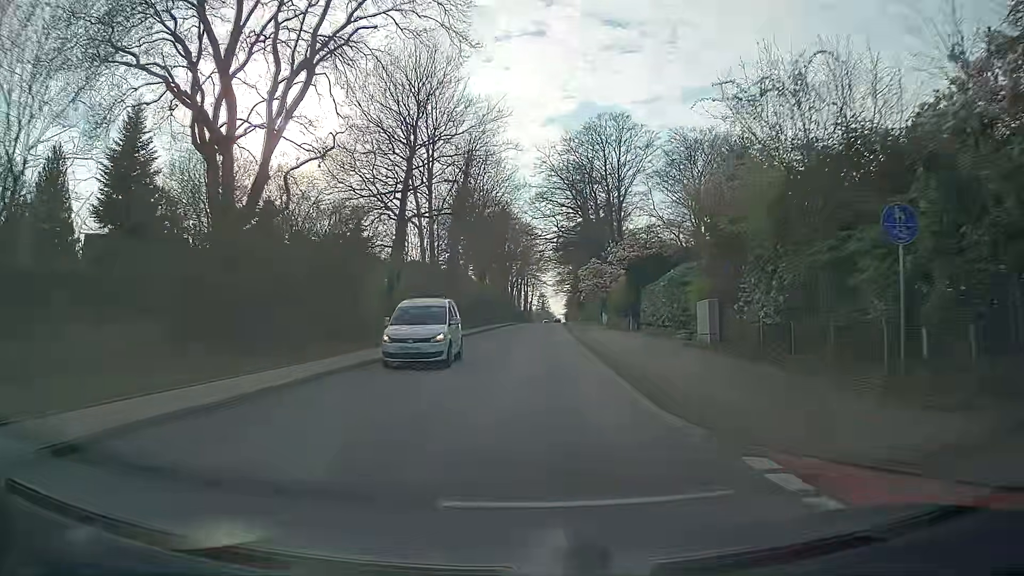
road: secondary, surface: asphalt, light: Day
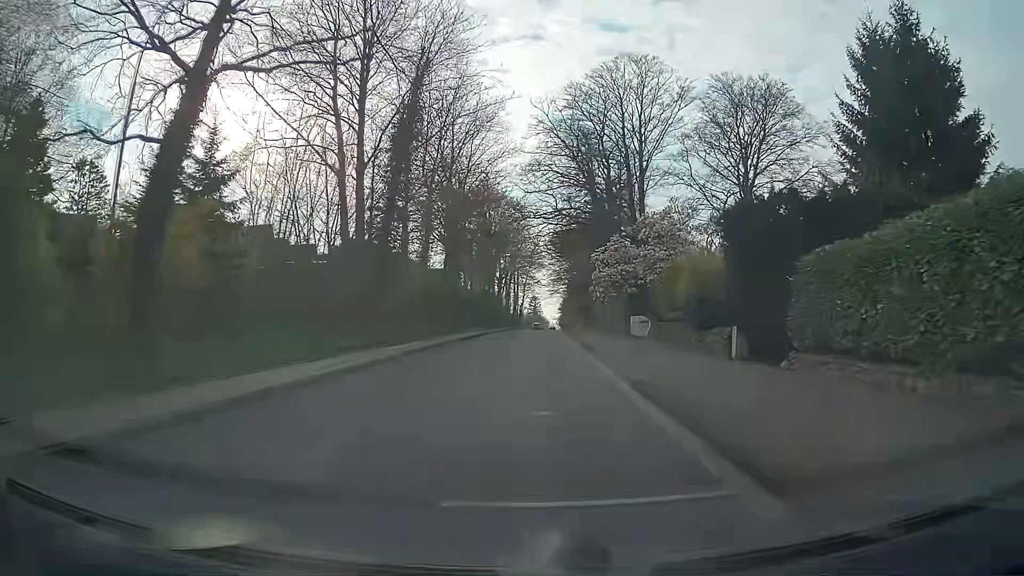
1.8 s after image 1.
(0.0, +22.6) m; 0°
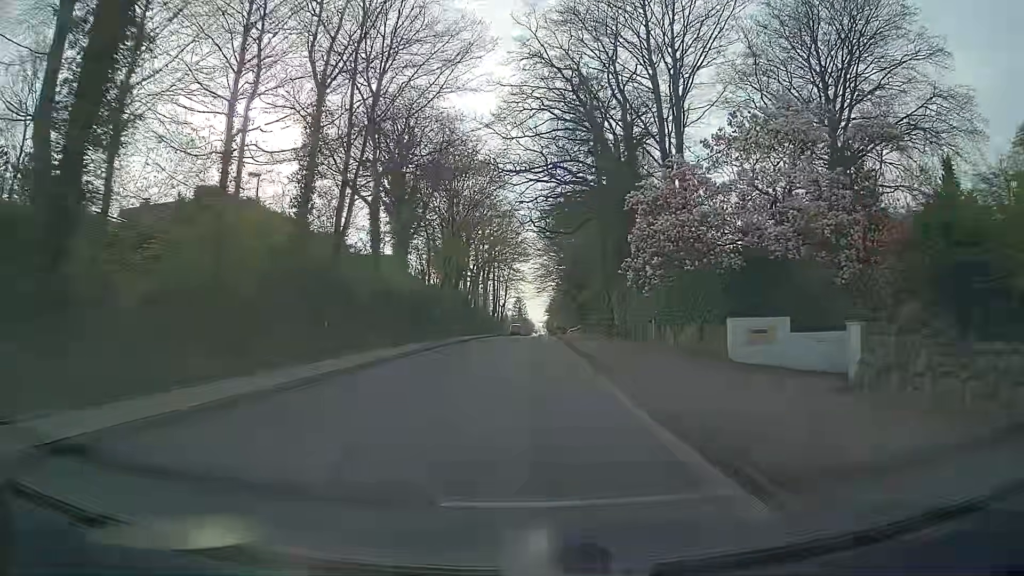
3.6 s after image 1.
(+0.3, +23.0) m; +1°
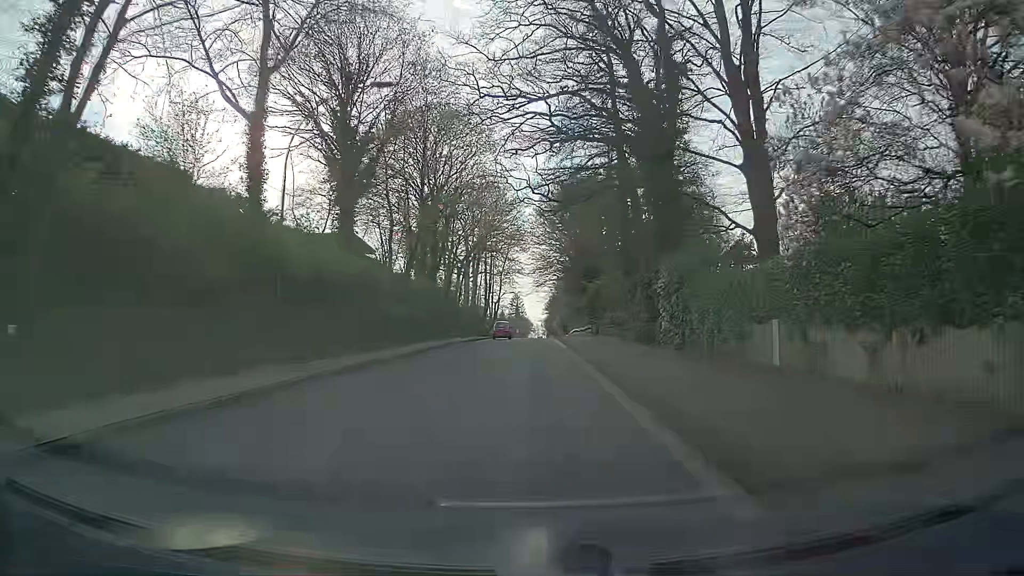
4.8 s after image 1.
(+0.1, +15.4) m; 0°
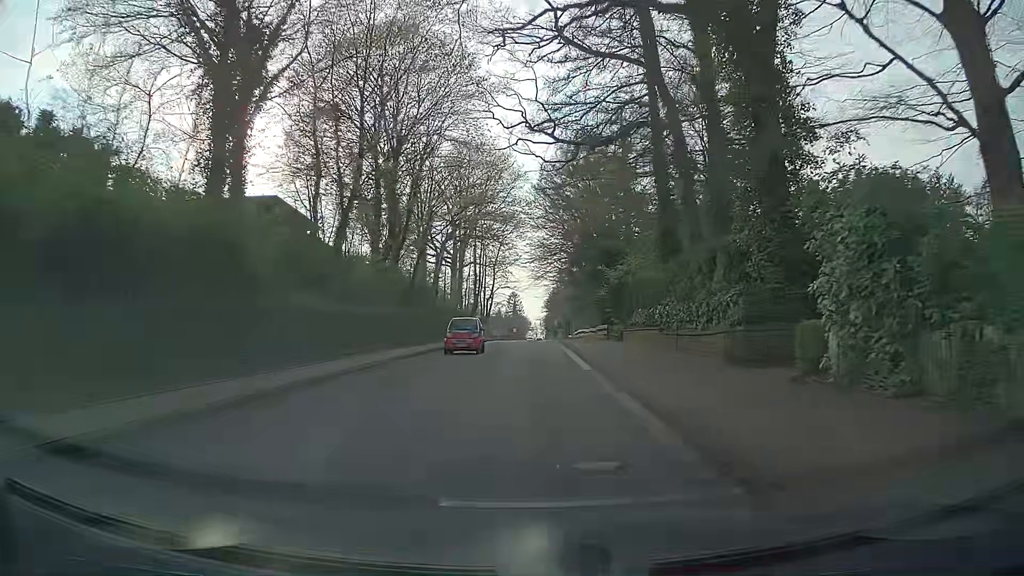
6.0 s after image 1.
(0.0, +15.1) m; -1°
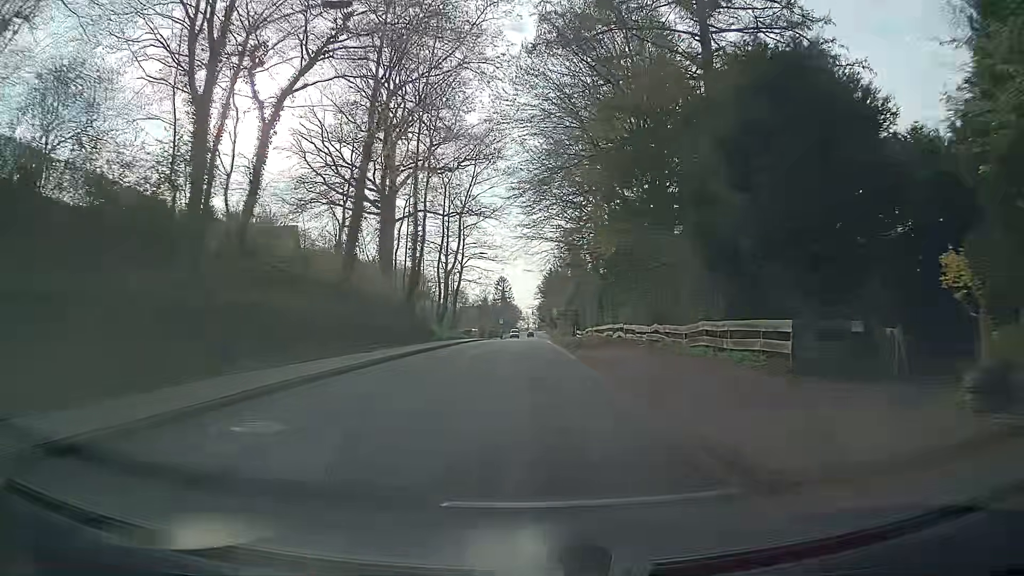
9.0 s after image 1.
(+0.7, +37.5) m; +1°
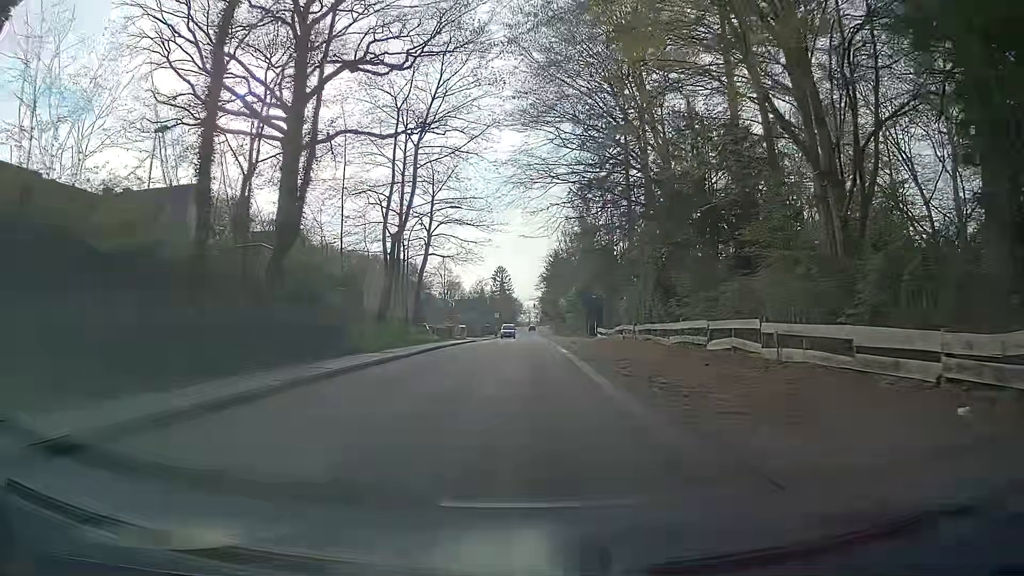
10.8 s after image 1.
(+0.2, +22.8) m; +1°
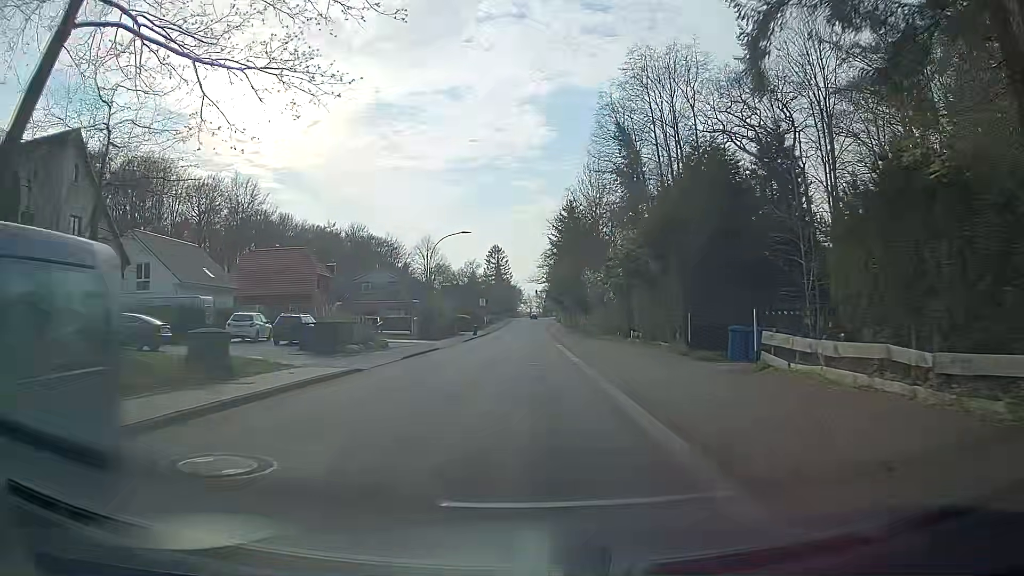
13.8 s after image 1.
(+0.1, +38.9) m; 0°
(0, +10) (0, +20) (0, +30) (0, +40) (-1, +50) (-1, +60) (-1, +70) (-1, +80) (-1, +90) (-1, +100) m
